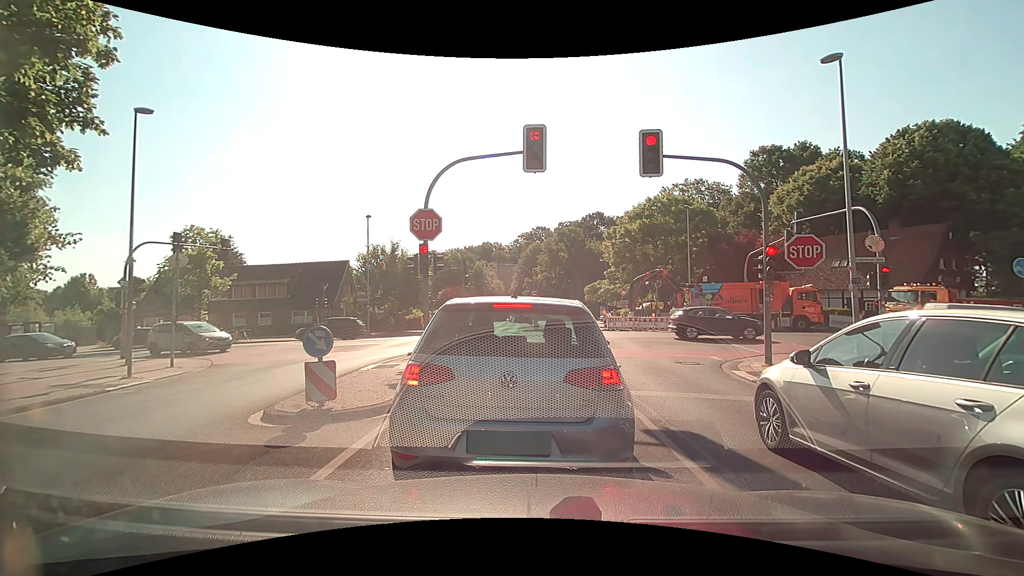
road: tertiary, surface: asphalt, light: Day
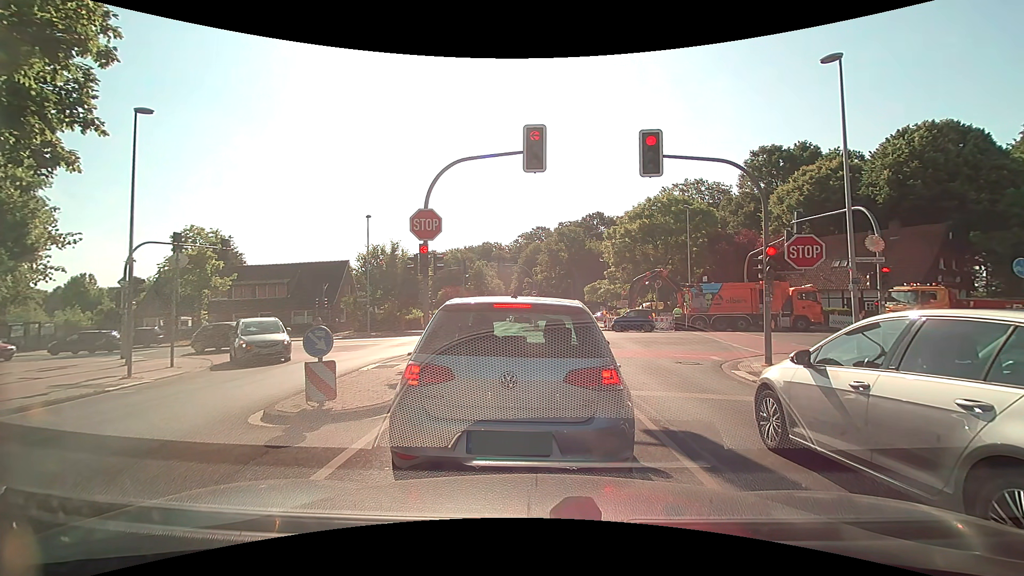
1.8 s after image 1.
(0.0, 0.0) m; 0°
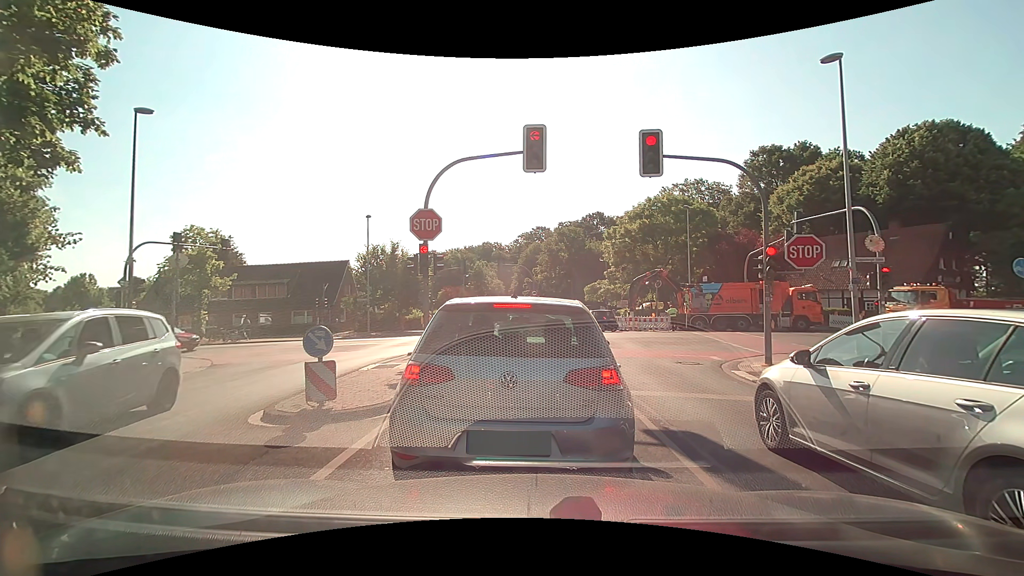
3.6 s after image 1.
(0.0, 0.0) m; 0°
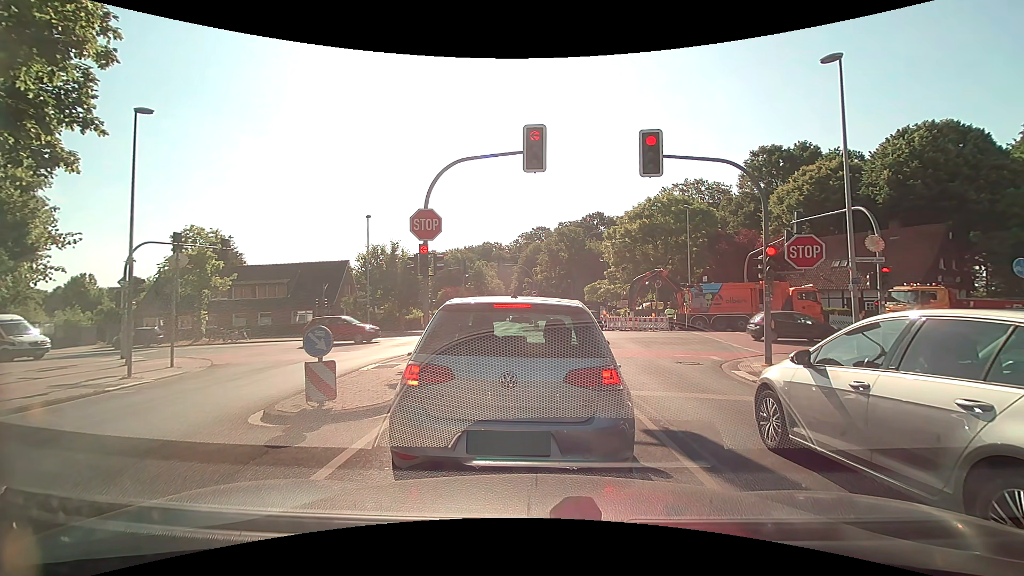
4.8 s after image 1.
(0.0, 0.0) m; 0°
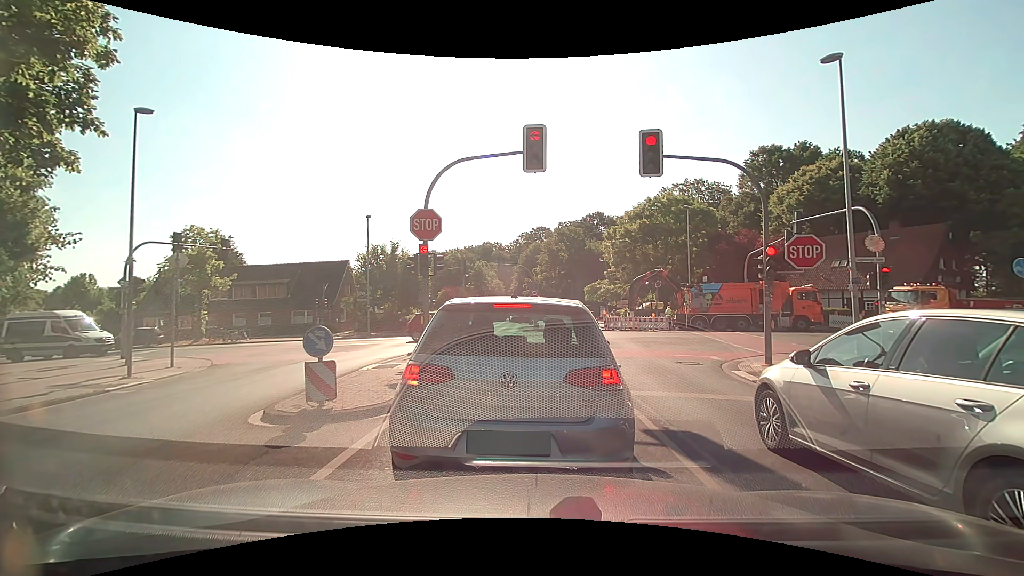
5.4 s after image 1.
(0.0, 0.0) m; 0°
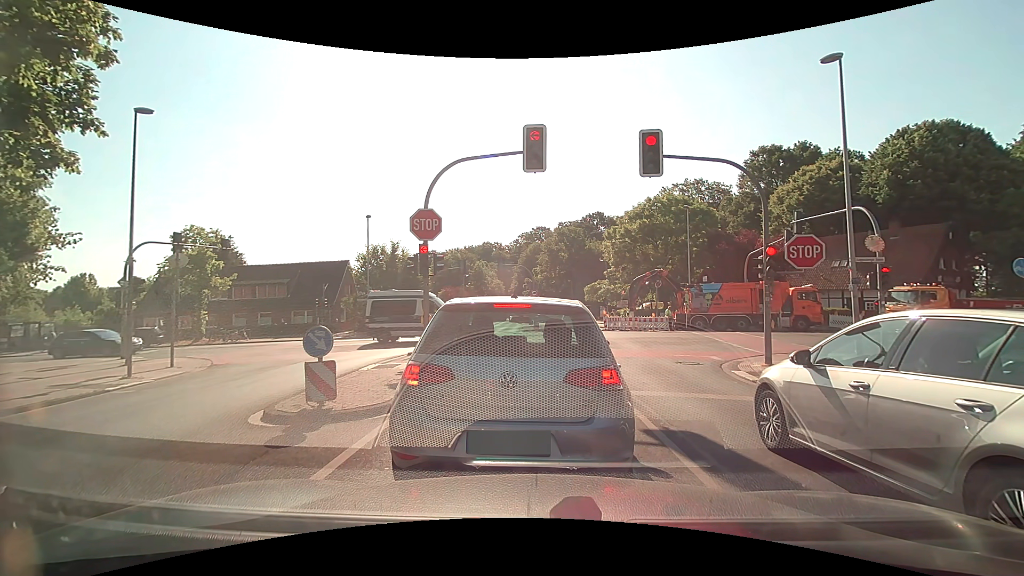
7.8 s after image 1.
(0.0, 0.0) m; 0°
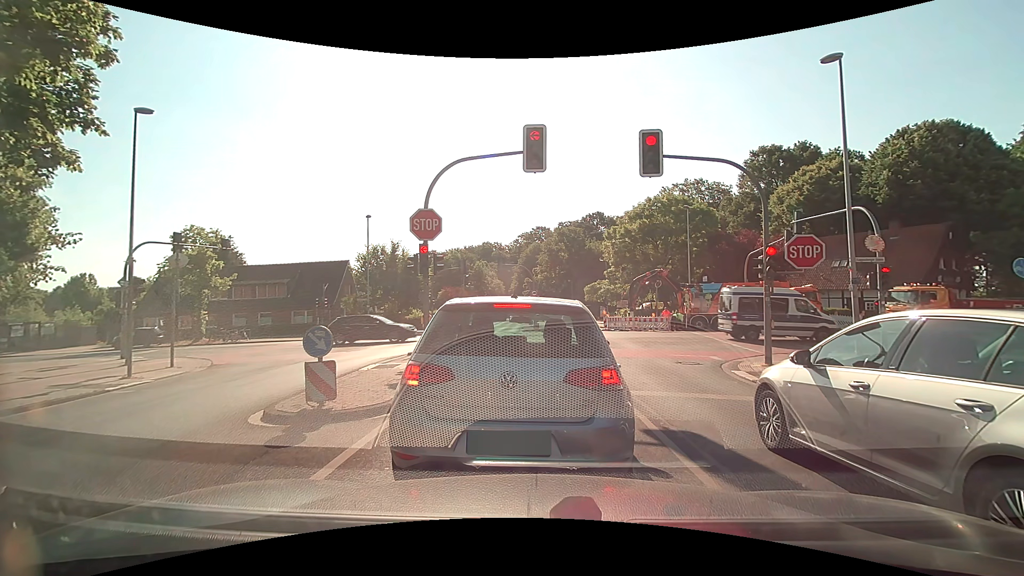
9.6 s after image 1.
(0.0, 0.0) m; 0°
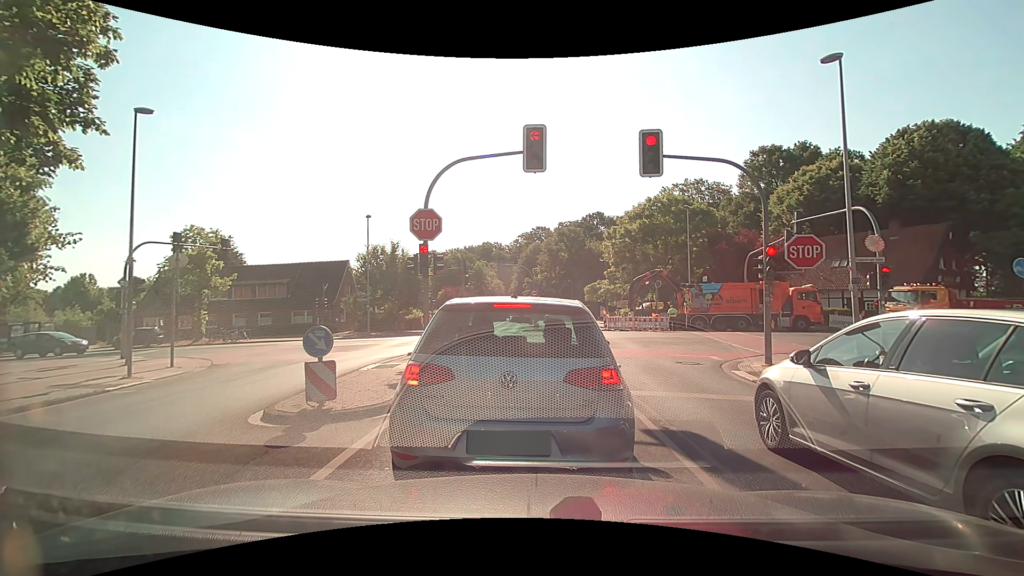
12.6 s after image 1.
(0.0, 0.0) m; 0°
(0, +10) (0, +20) (-5, +29) (-13, +34) (-23, +35) (-33, +35) (-43, +35) (-53, +35) (-63, +34) (-73, +34) m
